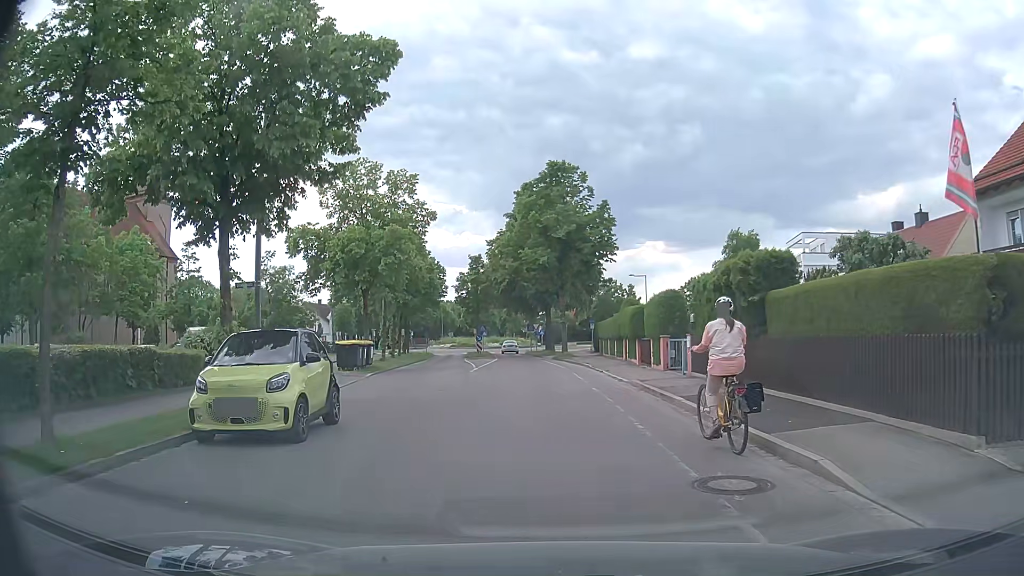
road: residential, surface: asphalt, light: Day
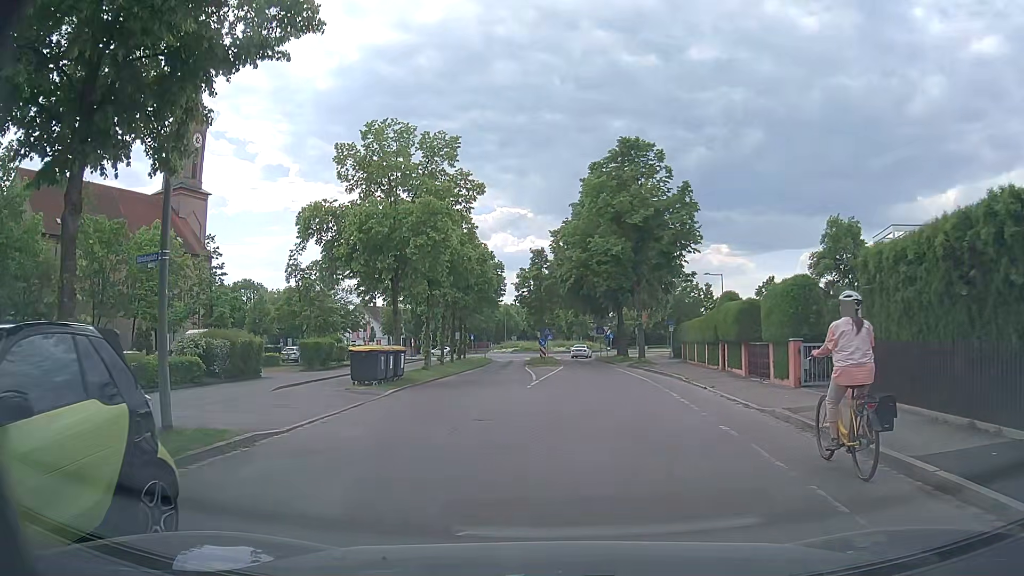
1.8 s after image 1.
(-0.3, +7.1) m; -6°
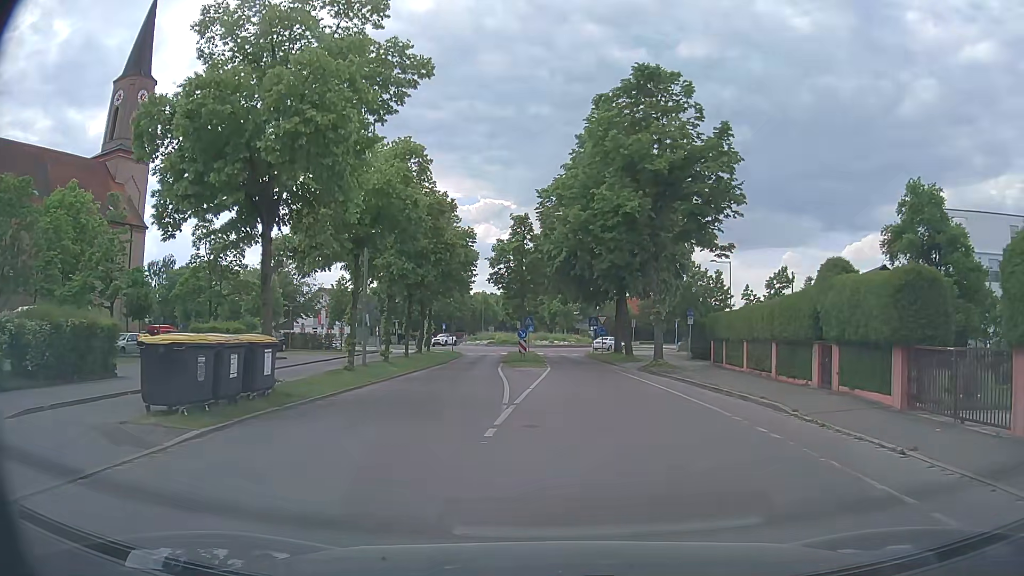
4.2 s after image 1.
(-0.1, +11.7) m; +2°
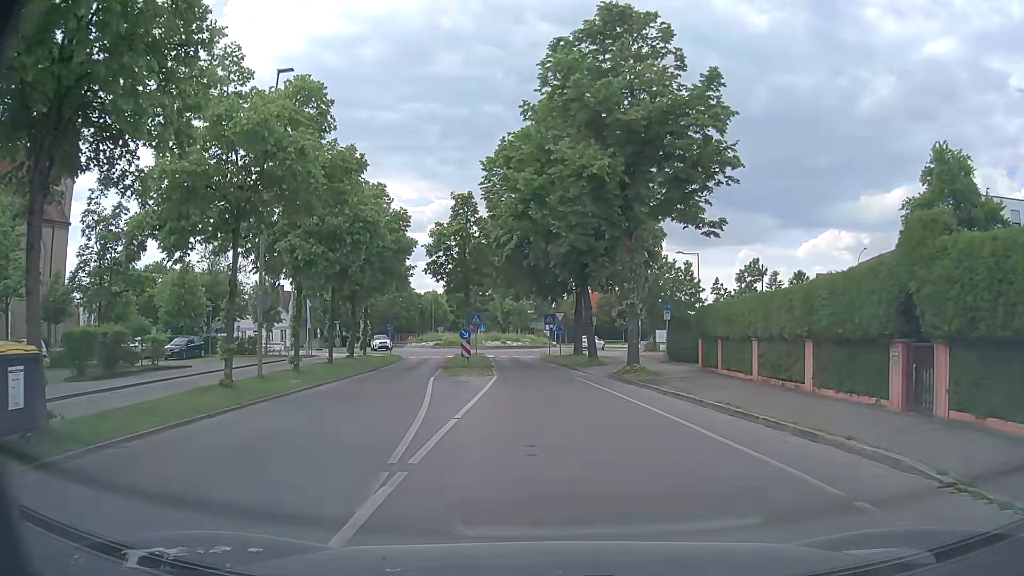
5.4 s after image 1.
(+0.3, +6.5) m; +4°
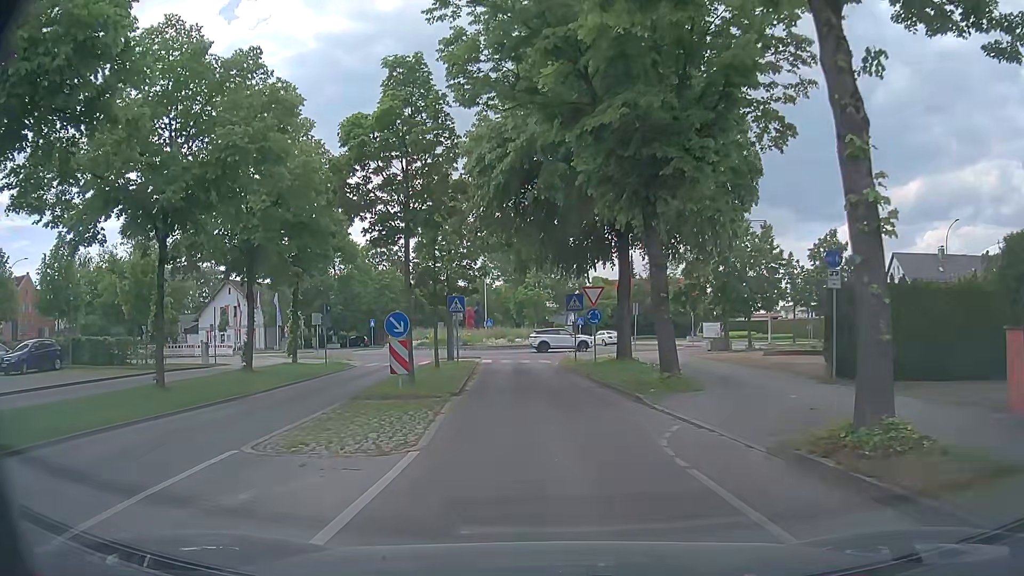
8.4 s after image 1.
(0.0, +17.9) m; -1°
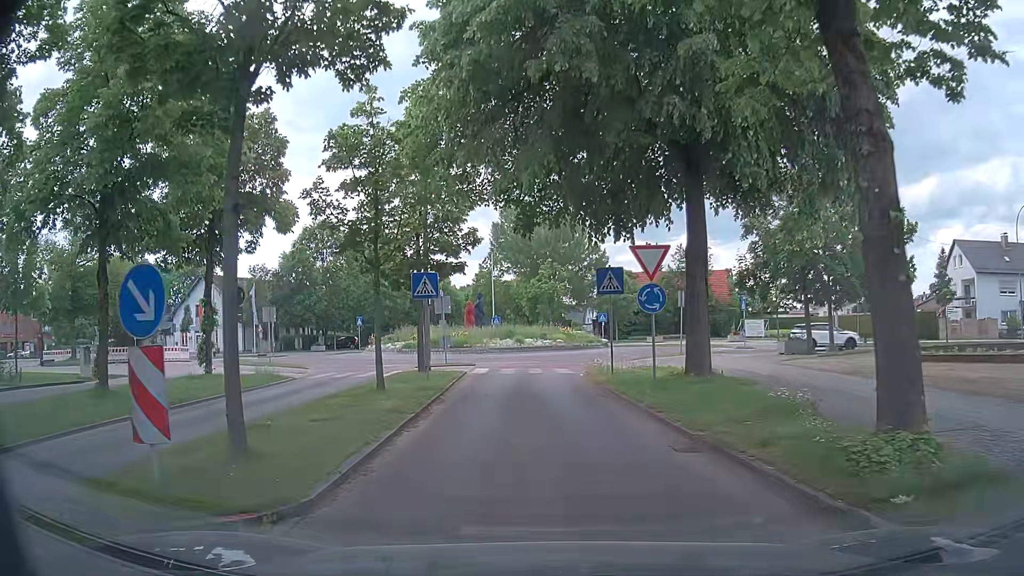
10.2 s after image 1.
(-0.2, +10.6) m; -1°
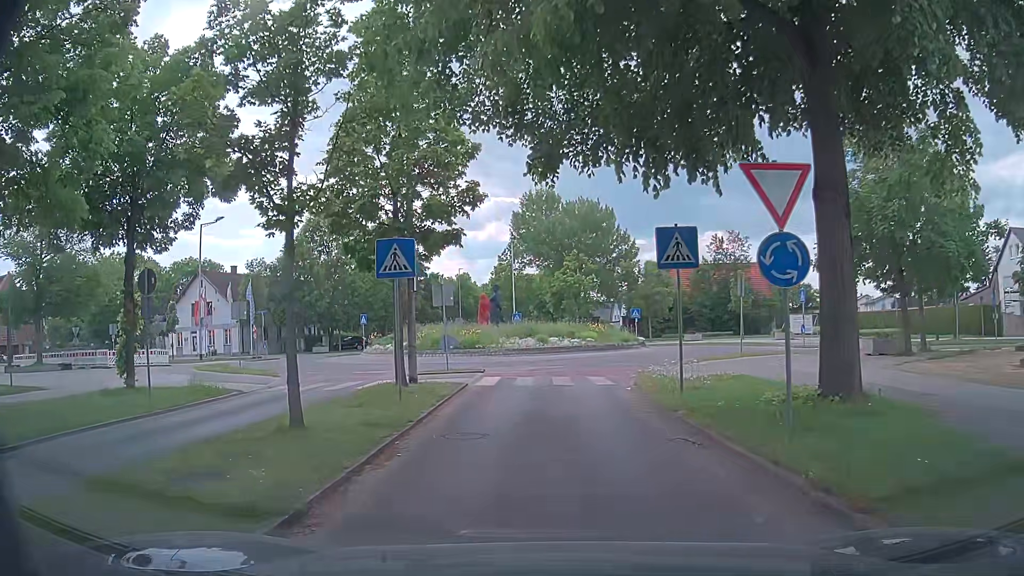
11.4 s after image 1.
(-0.2, +6.4) m; -2°
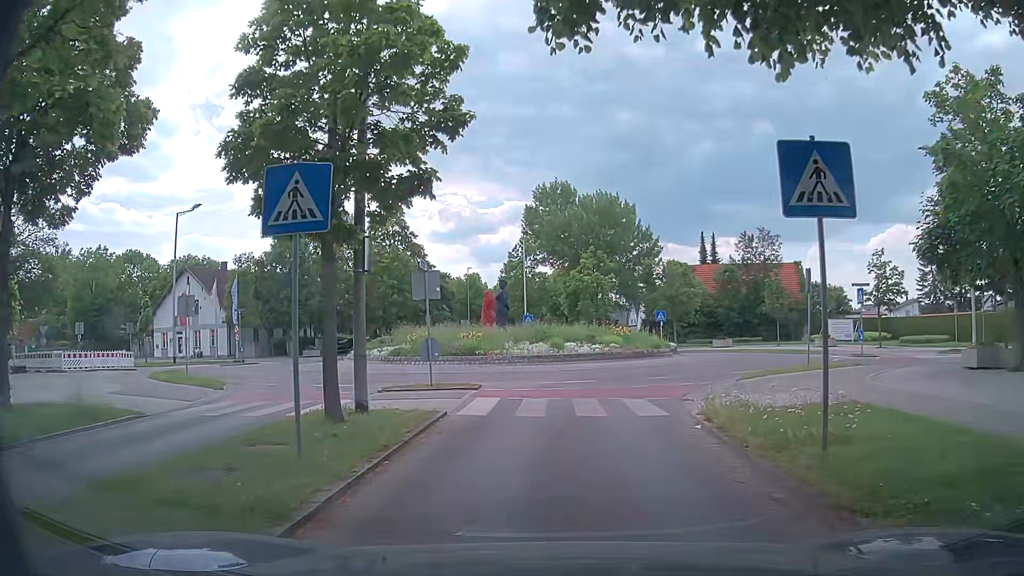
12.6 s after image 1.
(-0.1, +5.8) m; 0°
